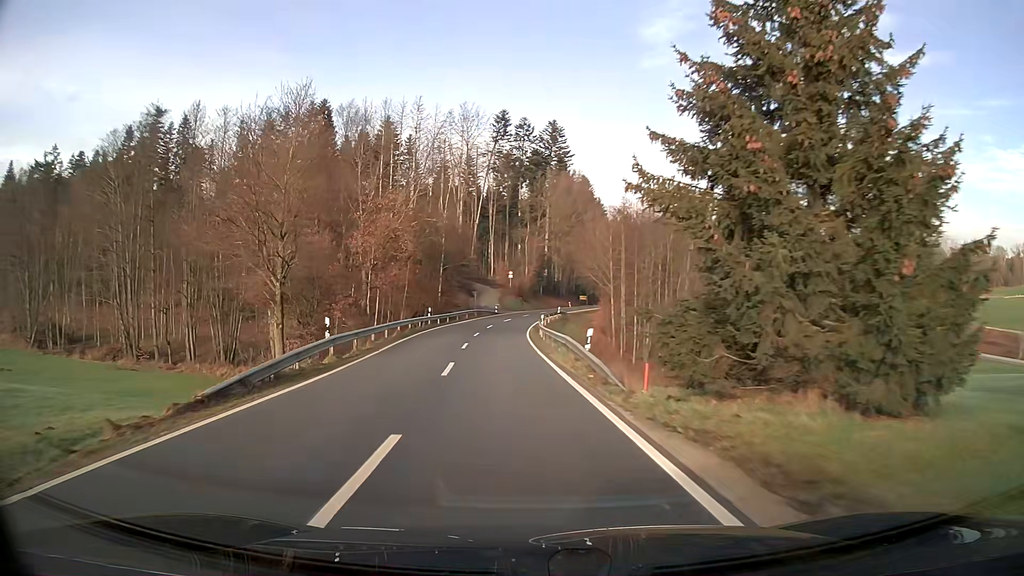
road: tertiary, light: Day
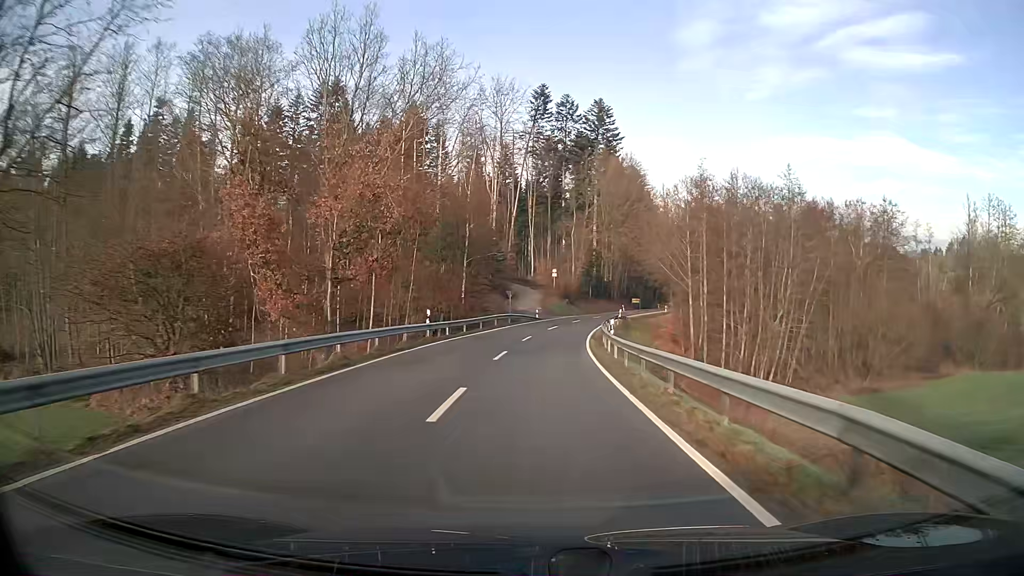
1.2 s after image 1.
(-0.8, +18.6) m; -3°
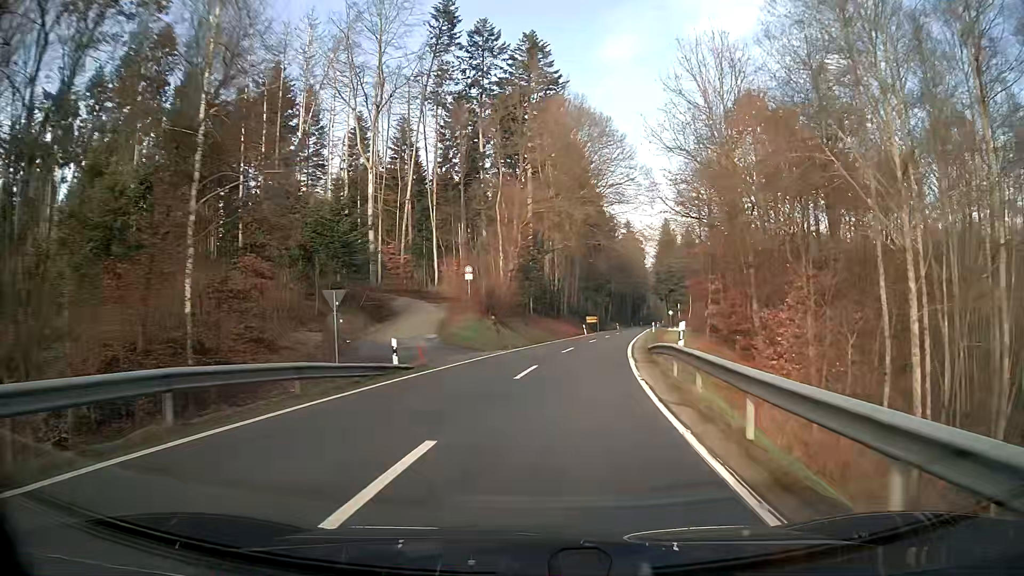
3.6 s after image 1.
(+2.2, +41.4) m; +7°
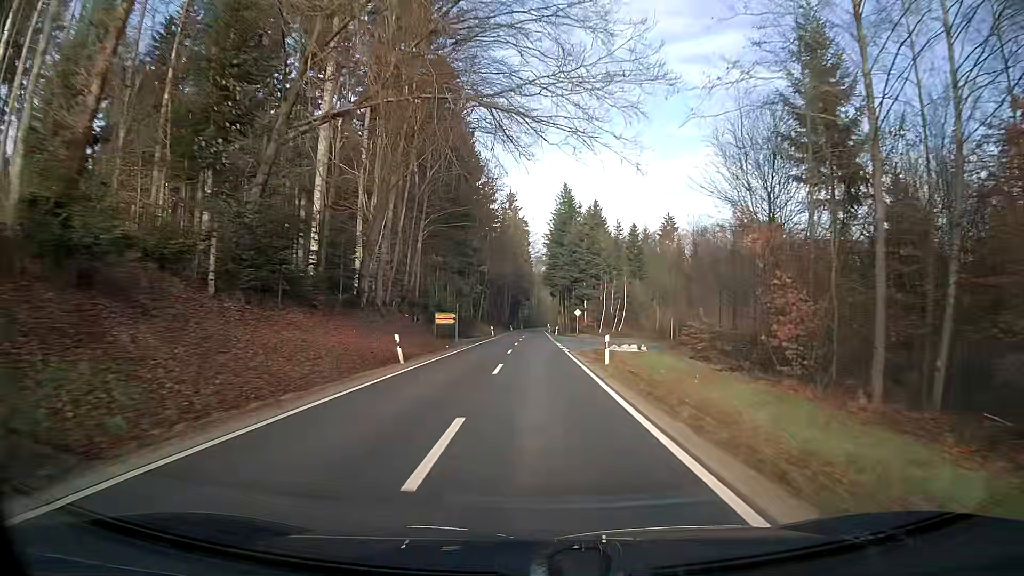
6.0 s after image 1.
(+4.5, +45.0) m; +9°
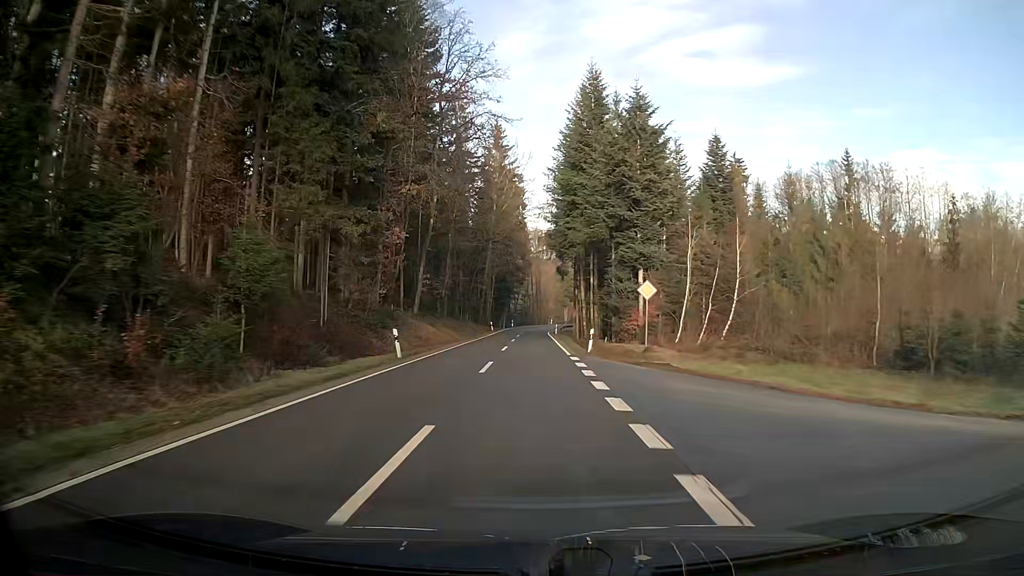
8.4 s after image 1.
(+0.2, +49.0) m; 0°
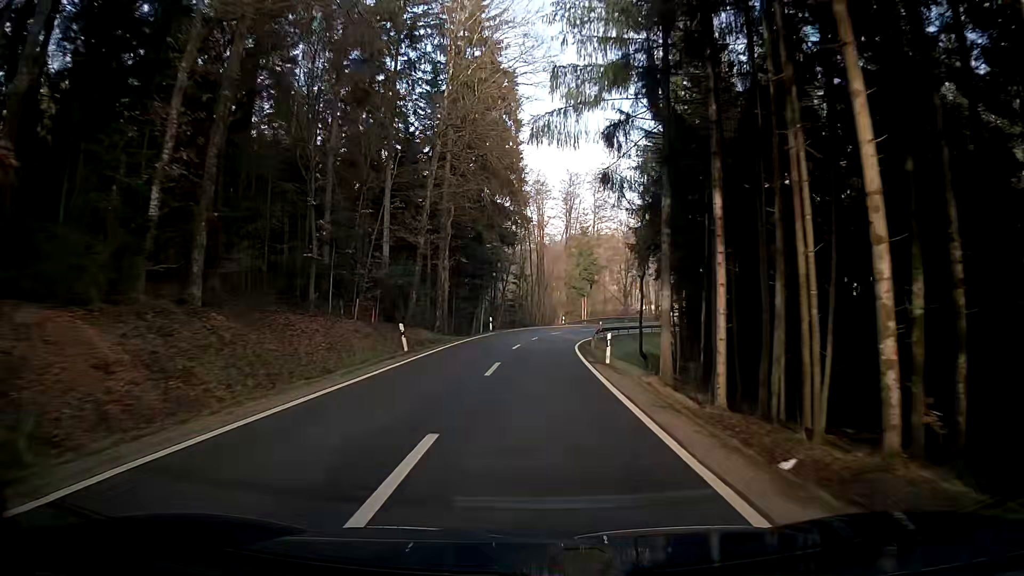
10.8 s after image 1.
(-0.5, +48.7) m; -1°
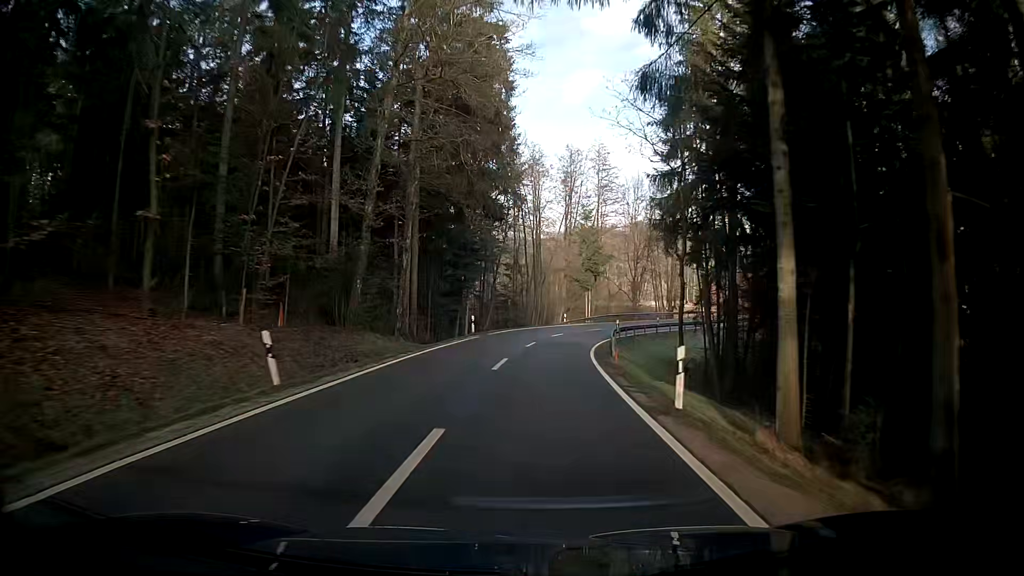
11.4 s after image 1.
(0.0, +11.2) m; 0°
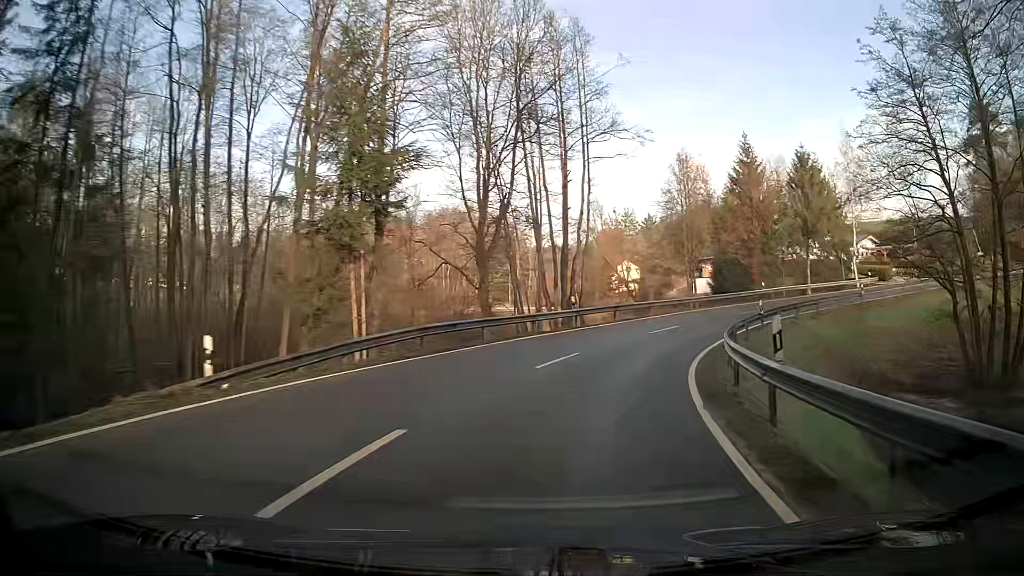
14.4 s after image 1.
(+7.0, +47.0) m; +22°
